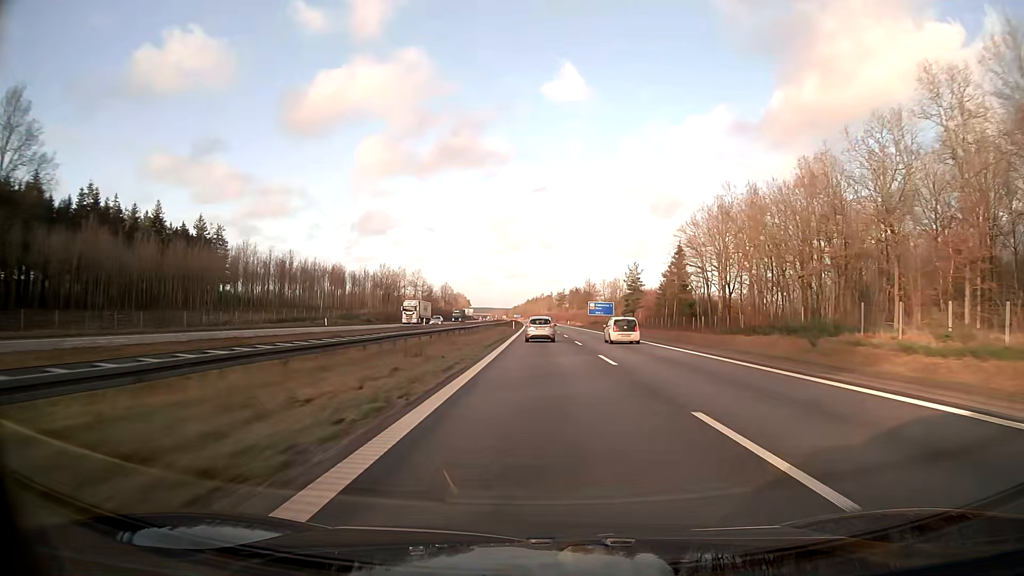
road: motorway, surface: asphalt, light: Day
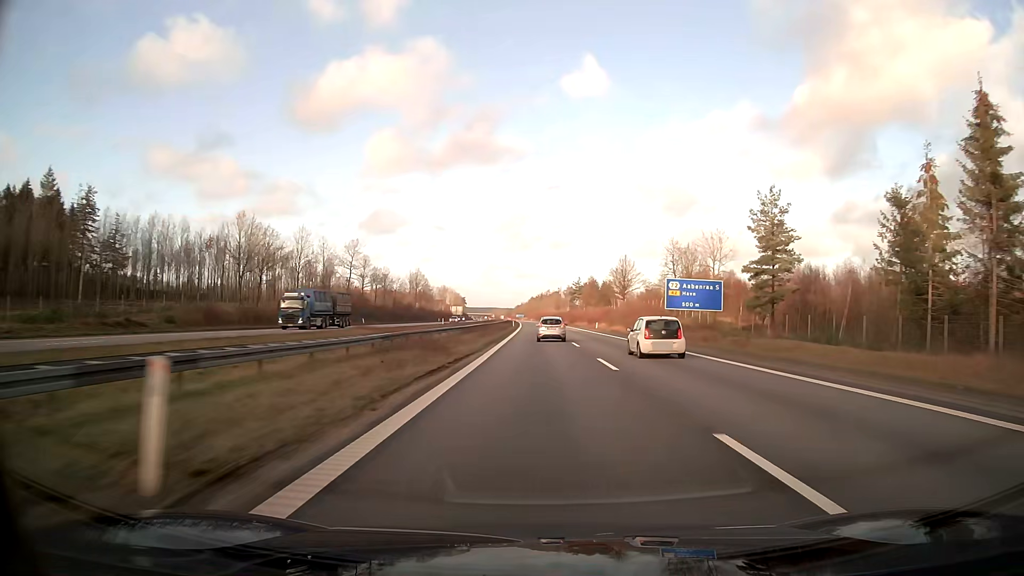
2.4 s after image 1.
(0.0, +77.7) m; 0°
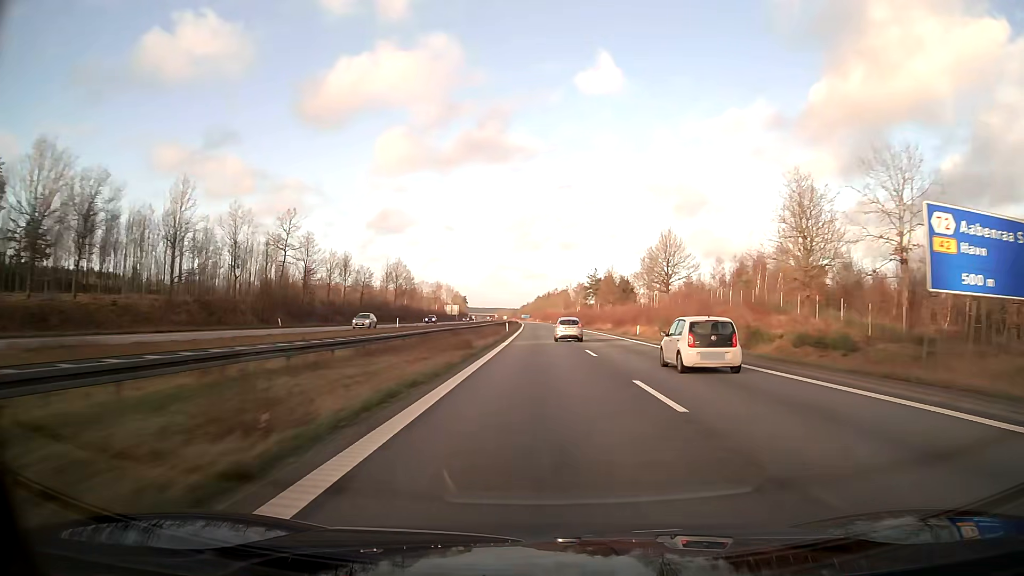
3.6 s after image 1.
(-0.1, +38.4) m; -1°
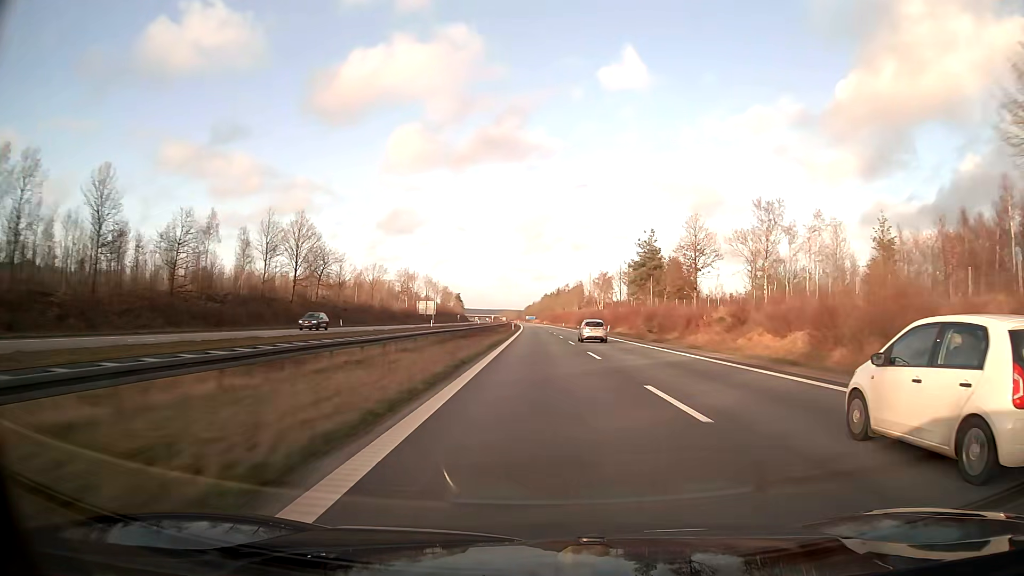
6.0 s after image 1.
(-0.4, +76.9) m; -1°
(0, +10) (0, +20) (0, +30) (0, +40) (0, +50) (0, +60) (0, +70) (0, +80) (-1, +90) (-1, +100) m
